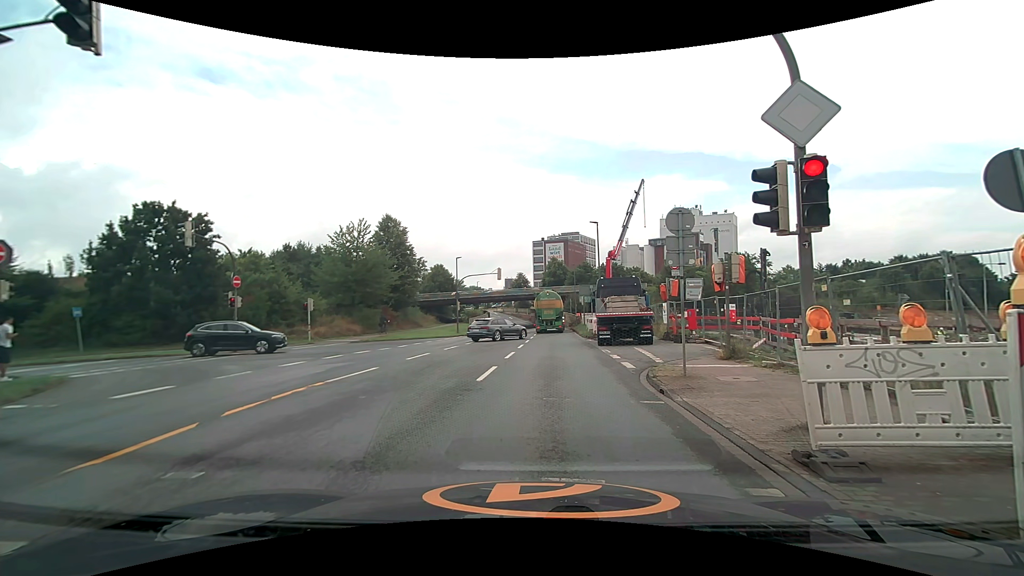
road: unclassified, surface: asphalt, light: Day
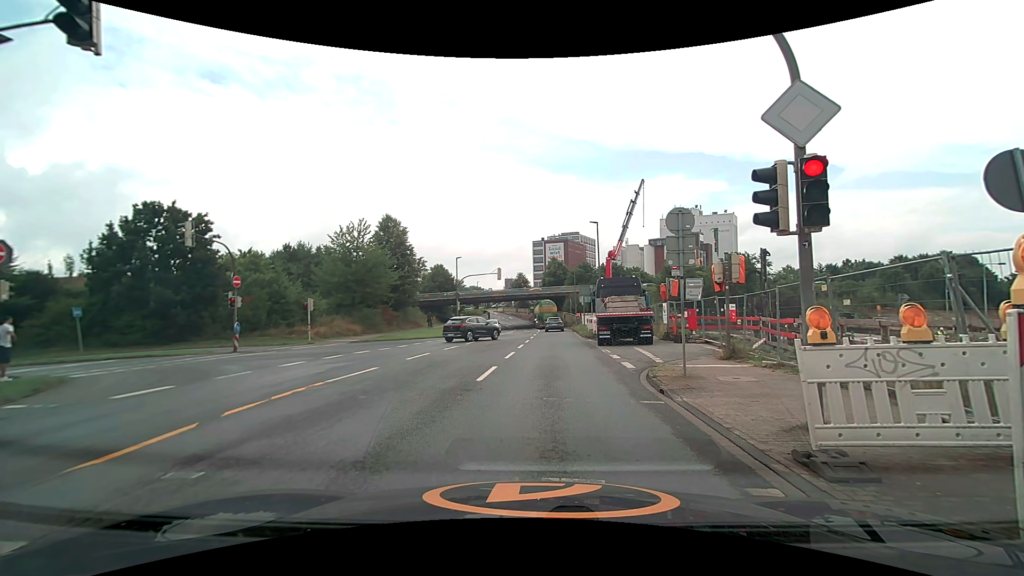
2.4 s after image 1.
(0.0, 0.0) m; 0°
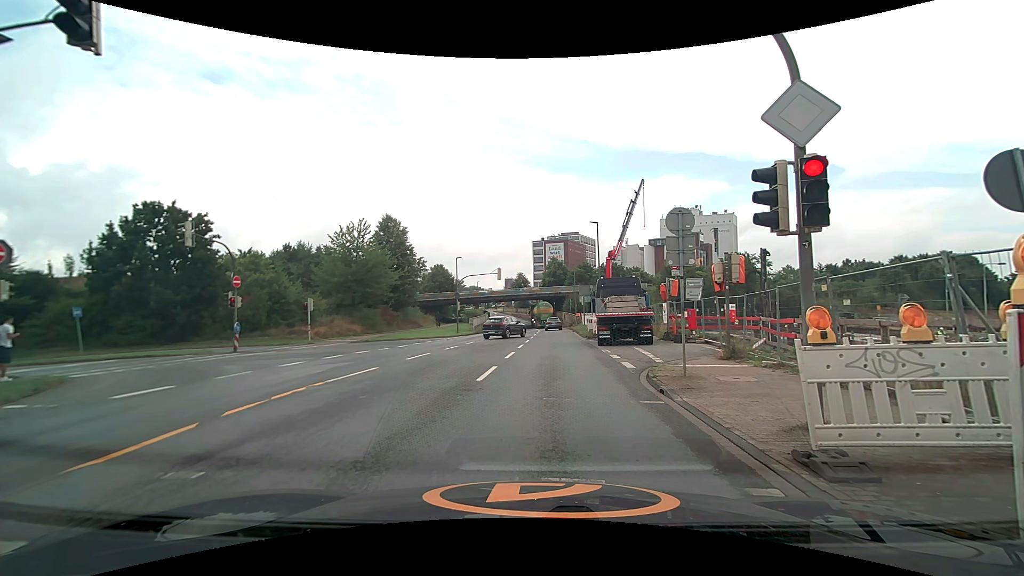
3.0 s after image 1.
(0.0, 0.0) m; 0°
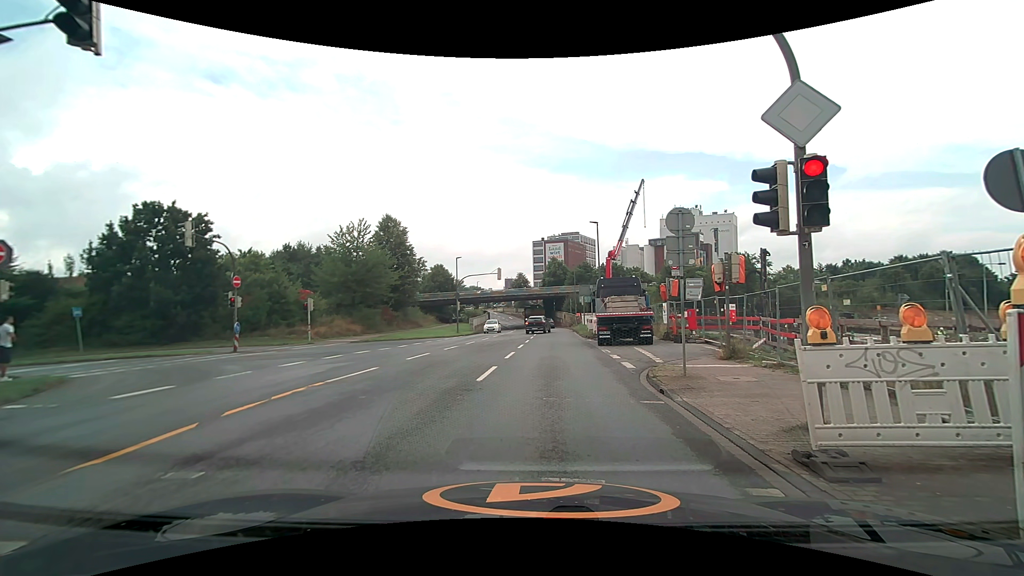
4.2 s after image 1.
(0.0, 0.0) m; 0°
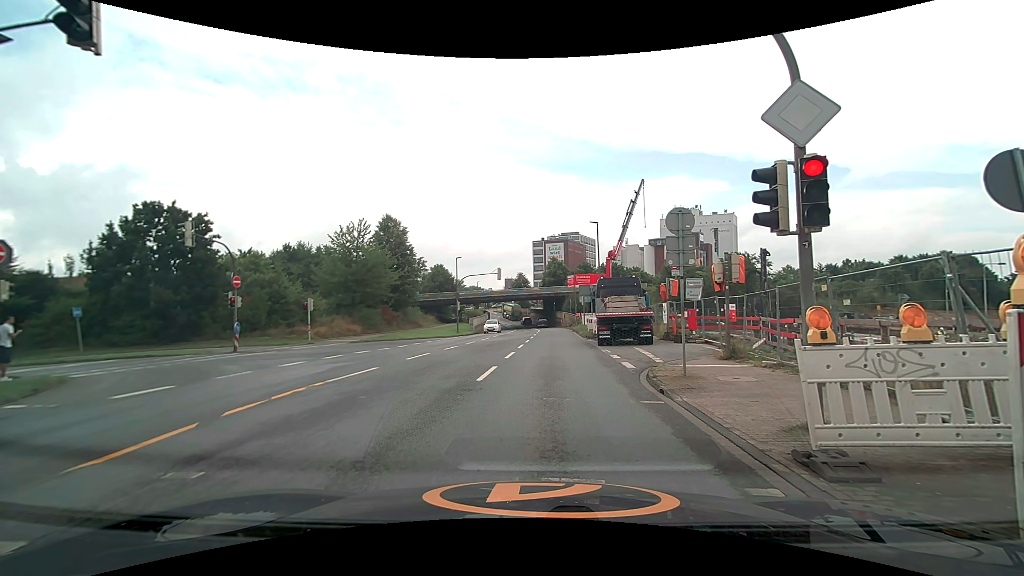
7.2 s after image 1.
(0.0, 0.0) m; 0°
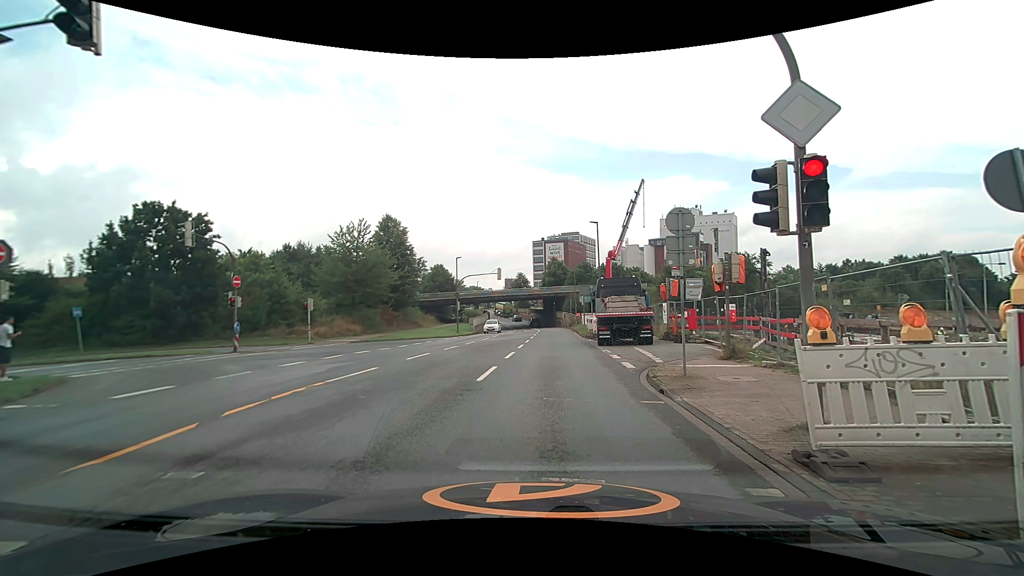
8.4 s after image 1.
(0.0, 0.0) m; 0°
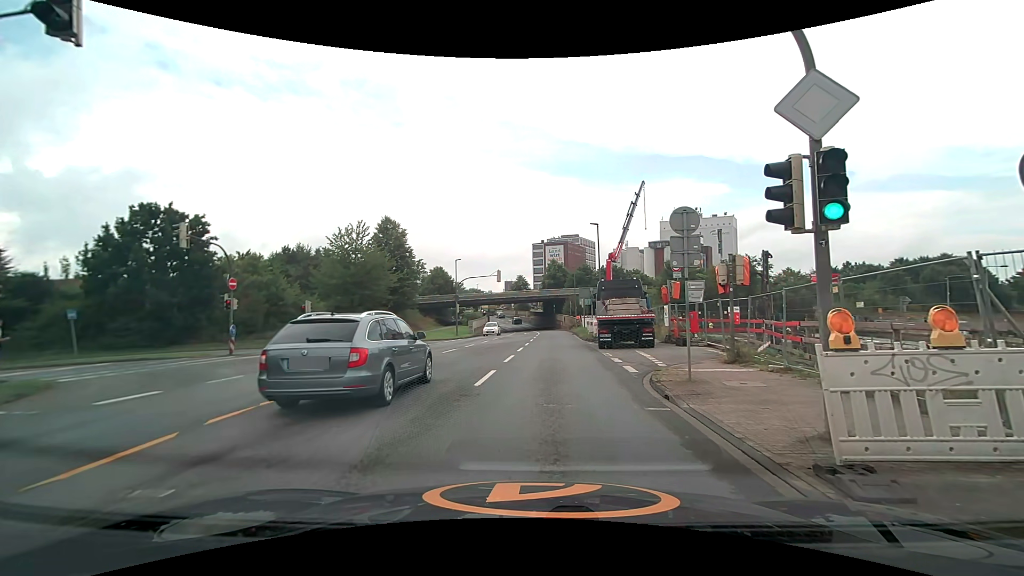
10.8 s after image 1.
(0.0, +0.4) m; 0°
